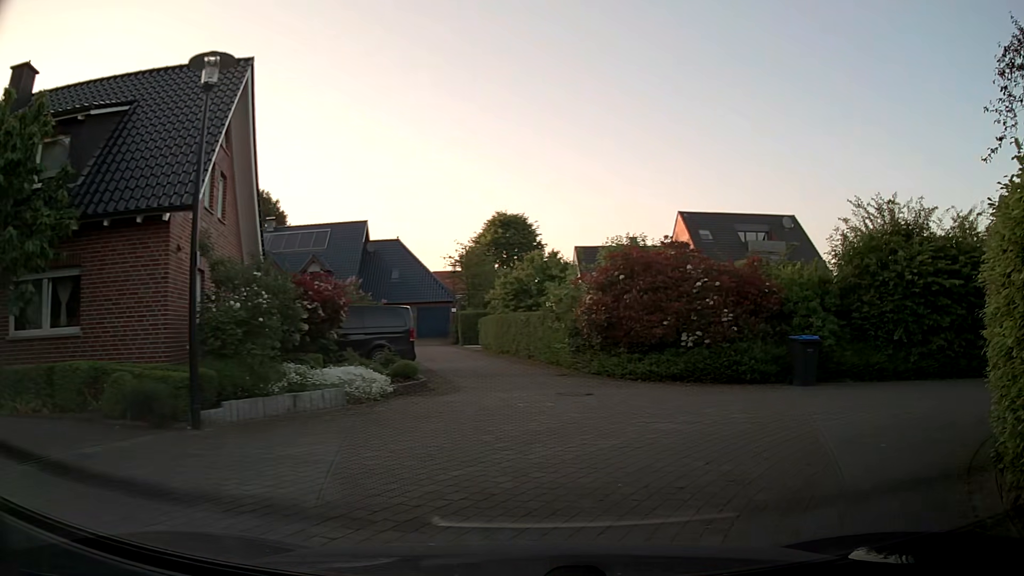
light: Day
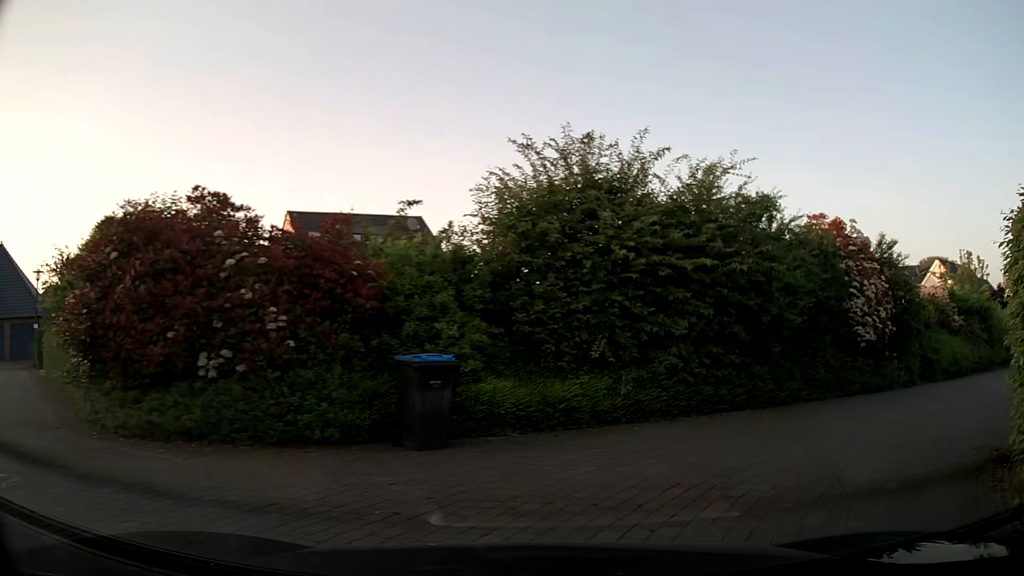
(+2.0, +6.8) m; +33°
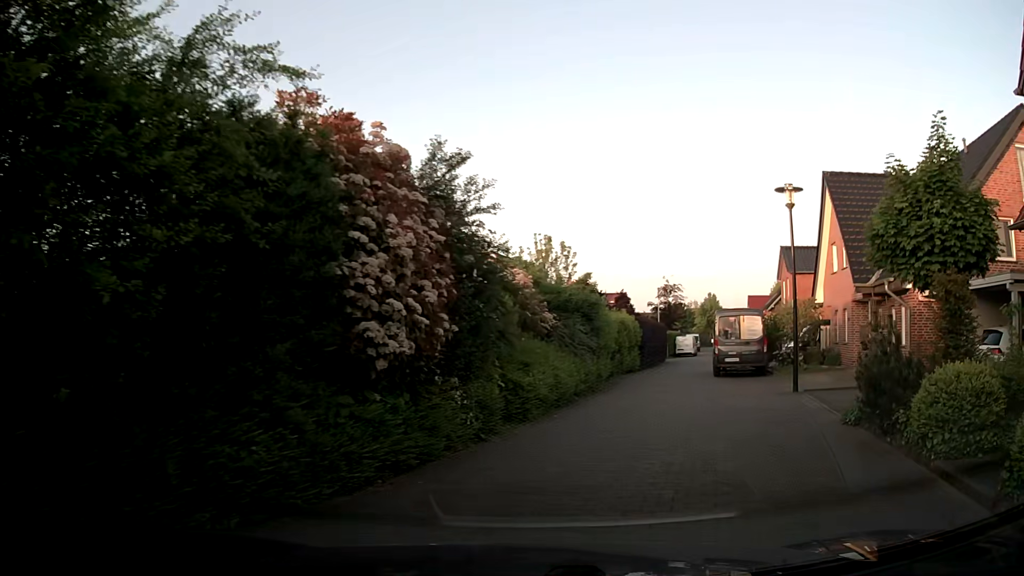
(+3.4, +8.8) m; +40°
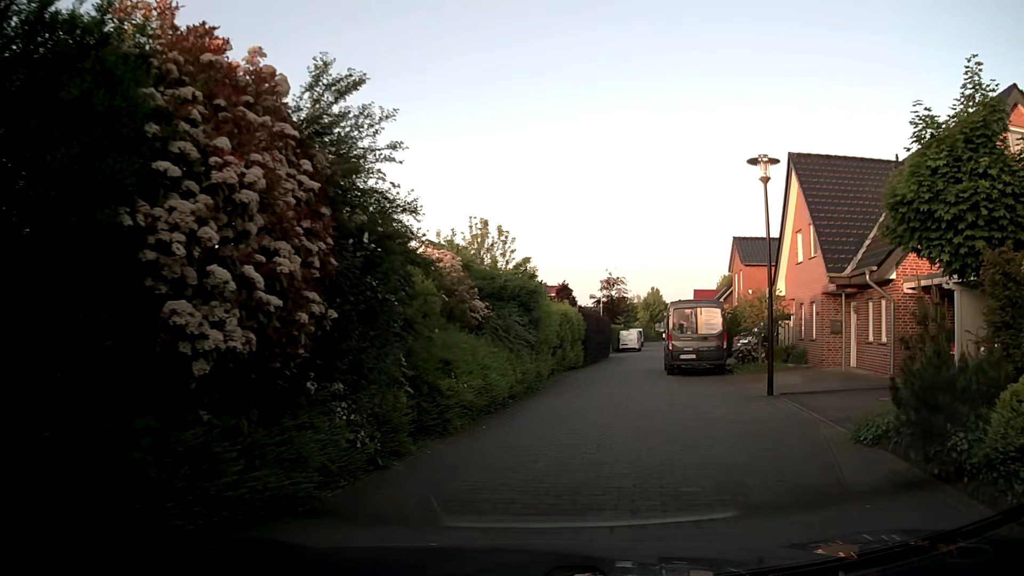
(+0.1, +2.6) m; +6°
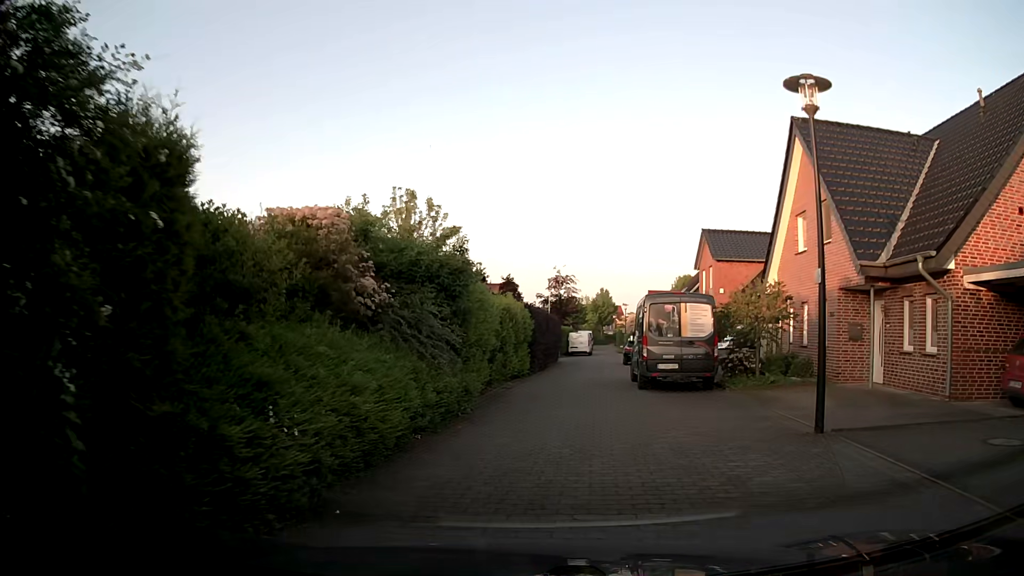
(+0.2, +5.4) m; +3°
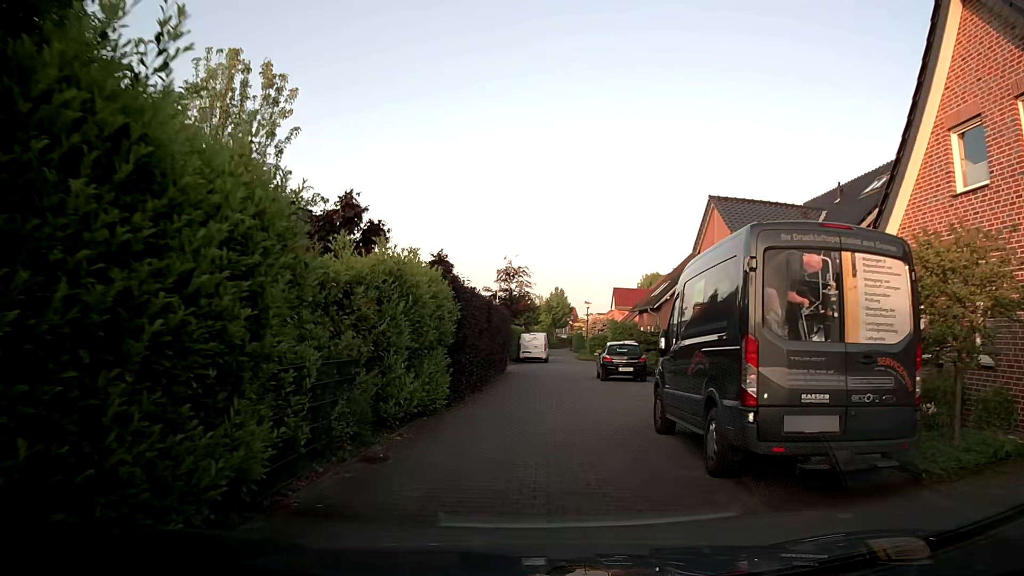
(+0.5, +11.3) m; +5°
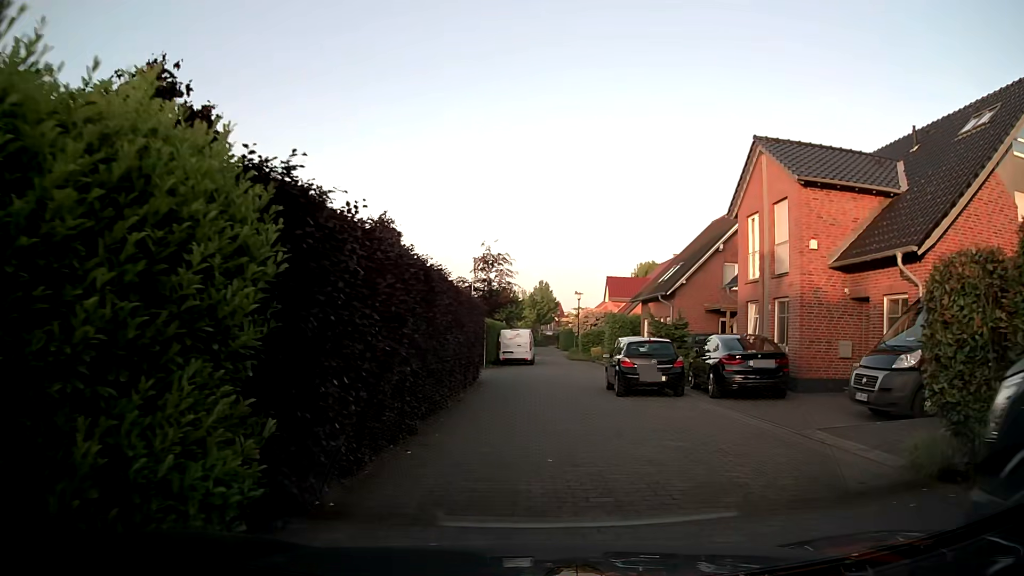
(+0.1, +8.4) m; +2°
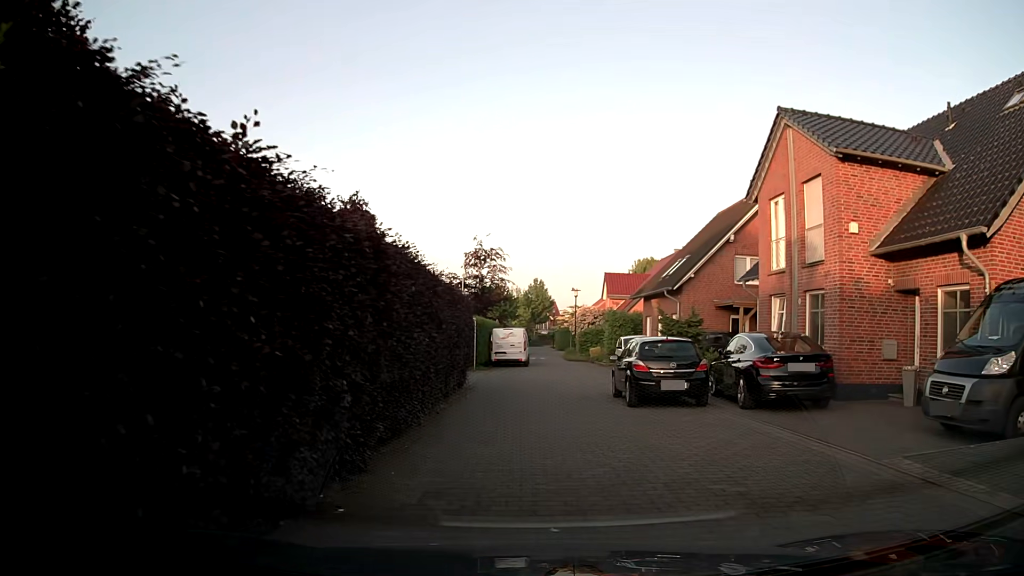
(0.0, +2.8) m; 0°
